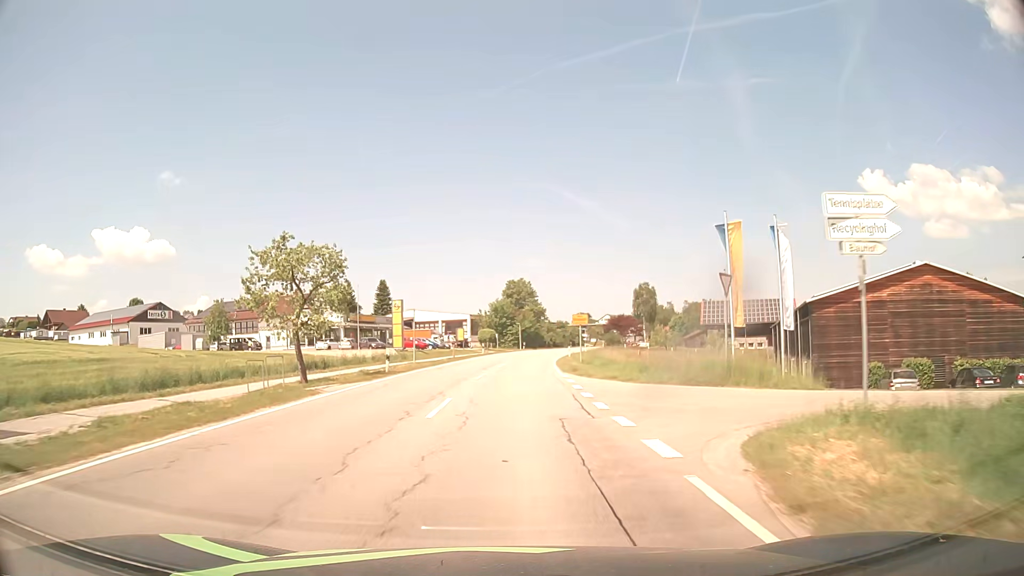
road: secondary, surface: asphalt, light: Day
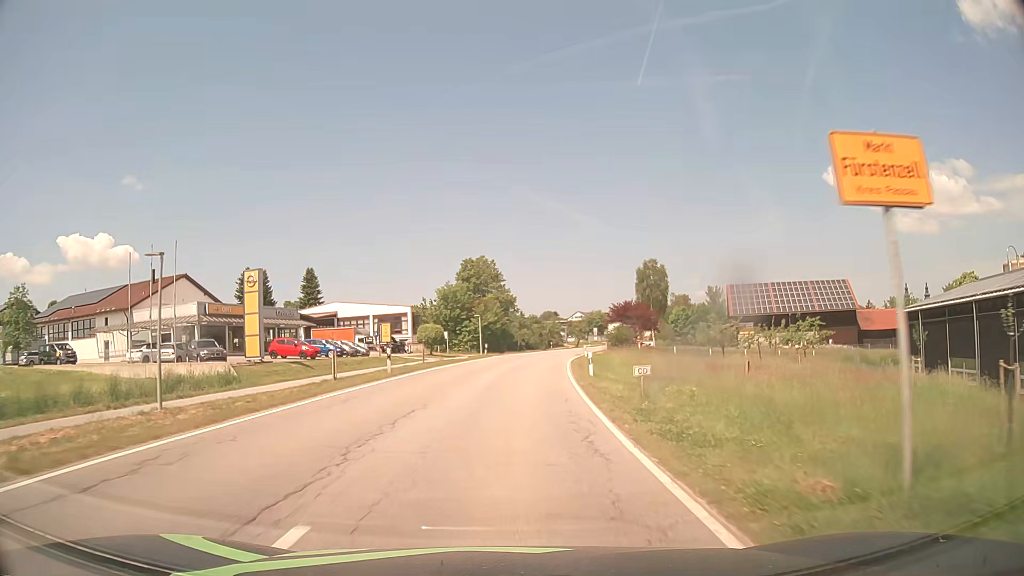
(+0.9, +35.1) m; +3°
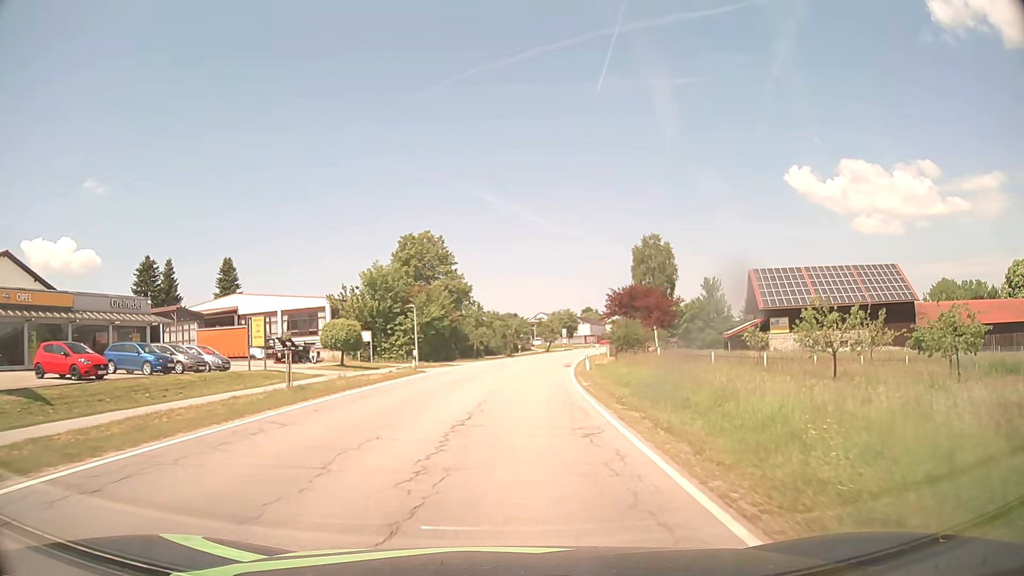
(+0.5, +23.9) m; +3°
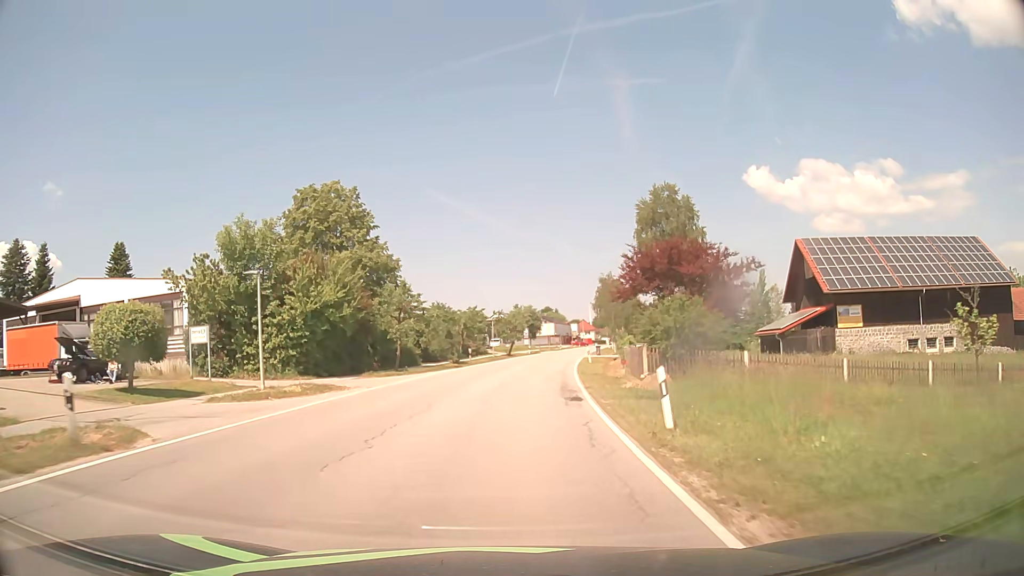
(+0.7, +23.4) m; +3°
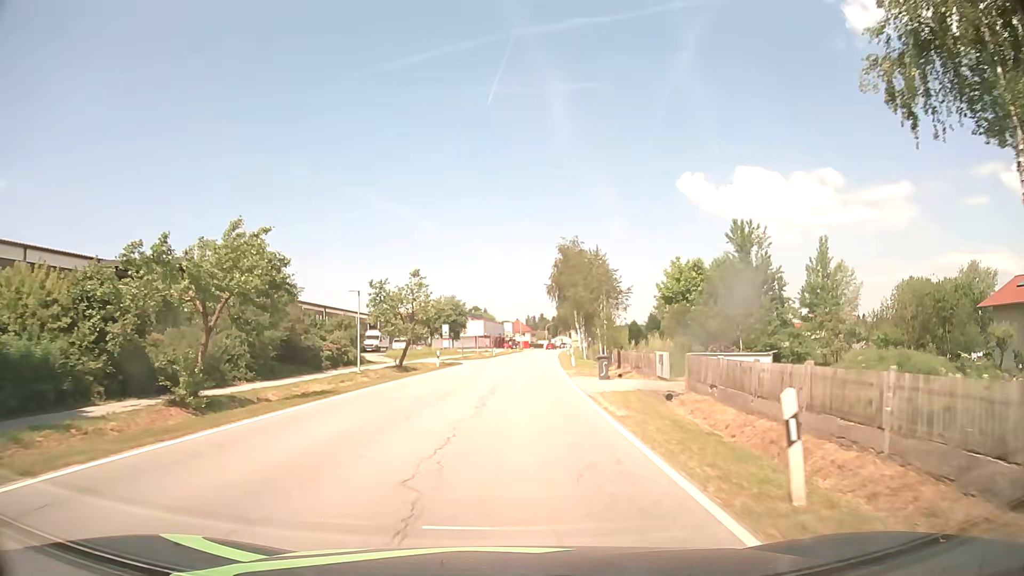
(+2.3, +39.3) m; +6°
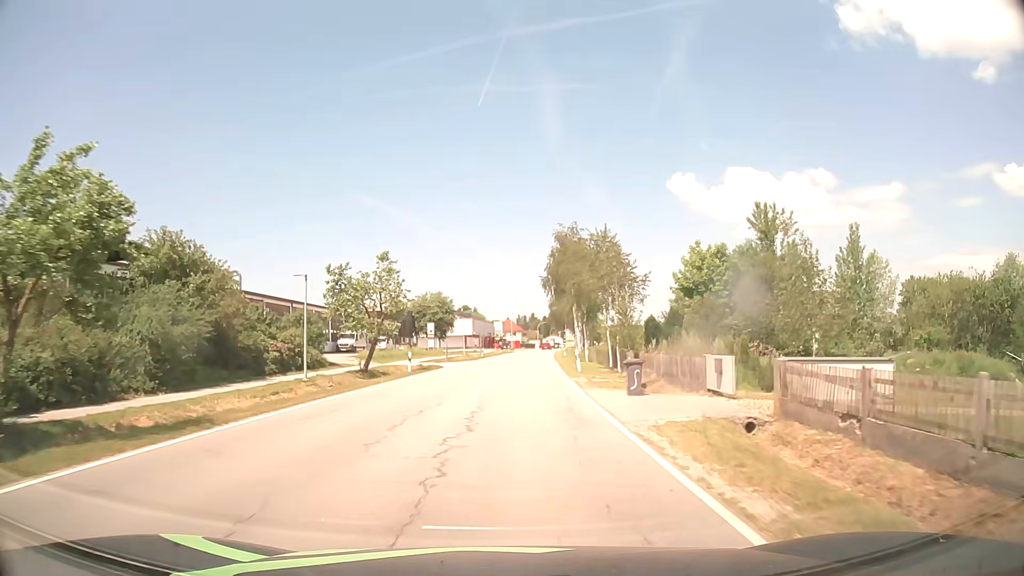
(0.0, +7.9) m; +1°
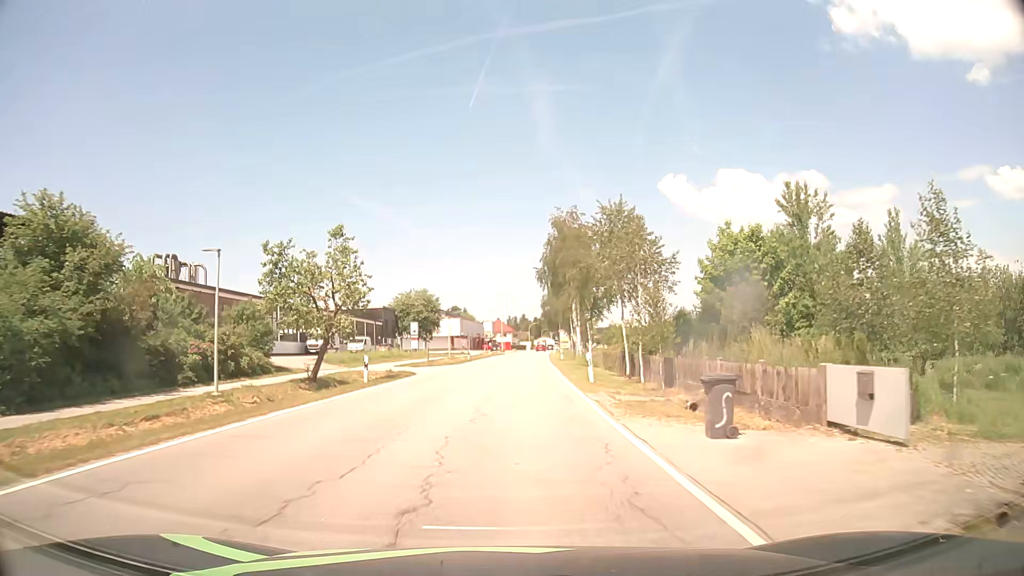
(0.0, +7.9) m; +1°
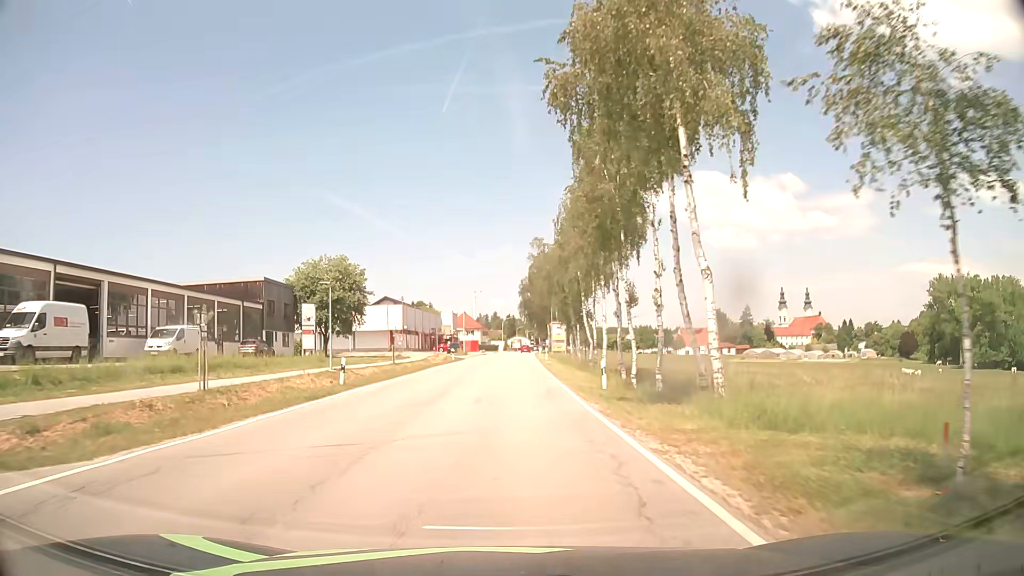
(+1.0, +39.3) m; +3°
(0, +10) (0, +20) (0, +30) (+1, +40) (+1, +50) (+1, +60) (+1, +70) (+2, +80) (+2, +90) (+2, +100) m
